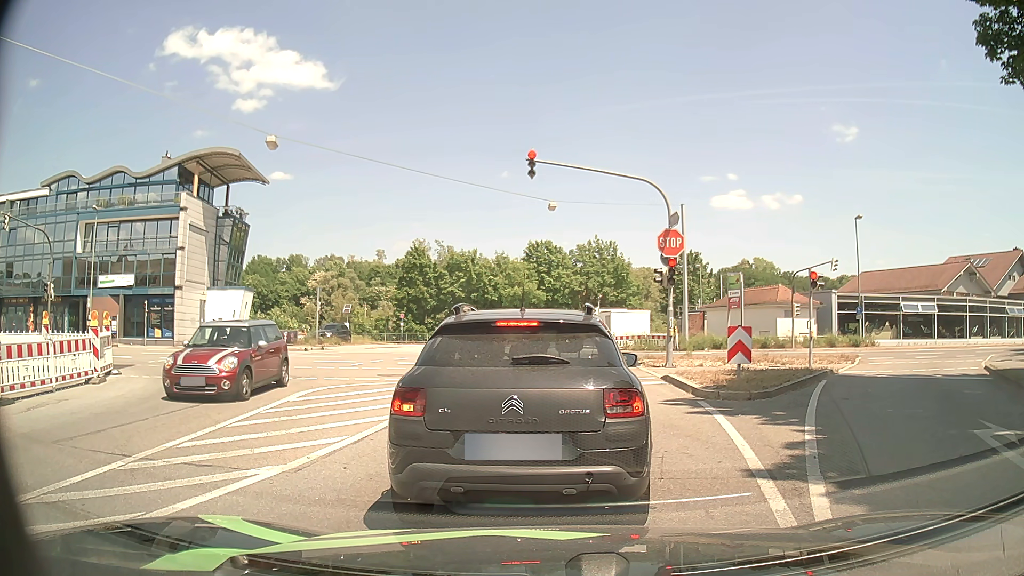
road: tertiary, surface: asphalt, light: Day
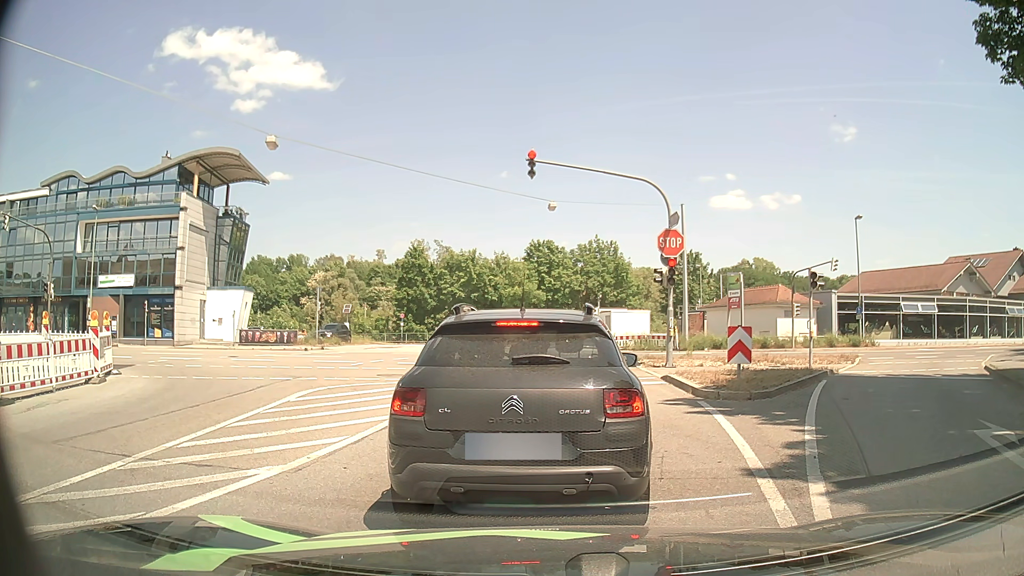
(0.0, 0.0) m; 0°
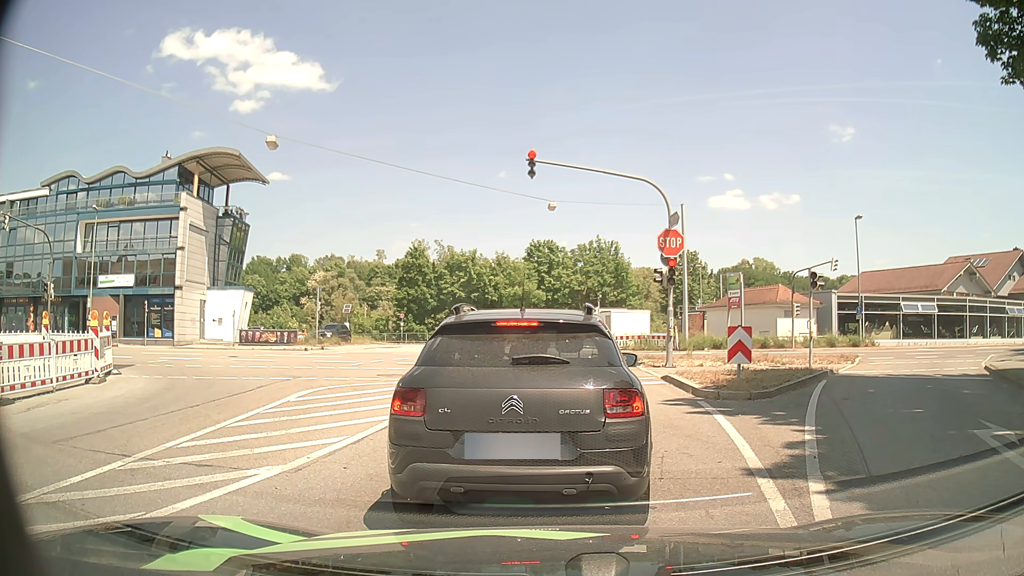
(0.0, 0.0) m; 0°
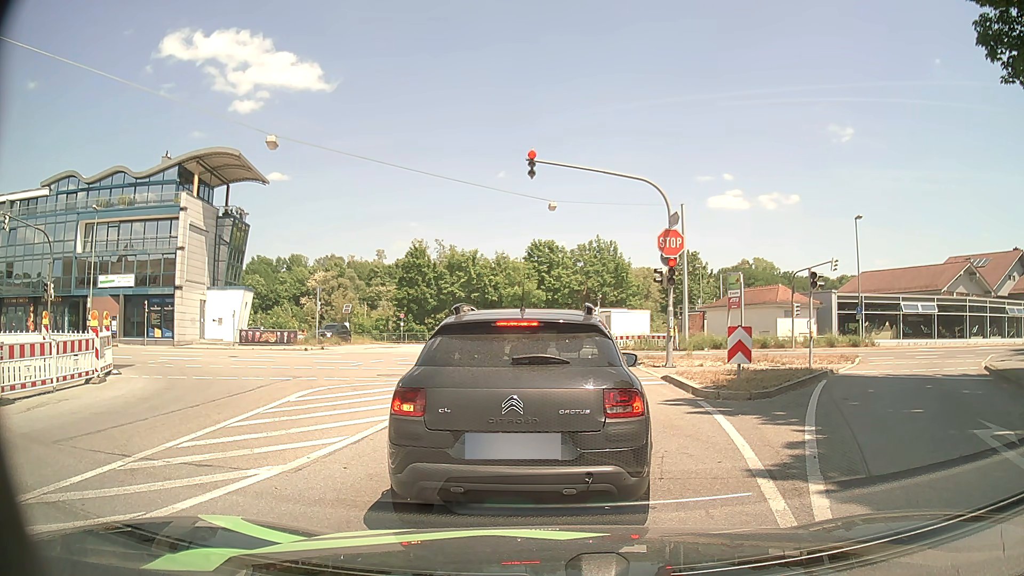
(0.0, 0.0) m; 0°
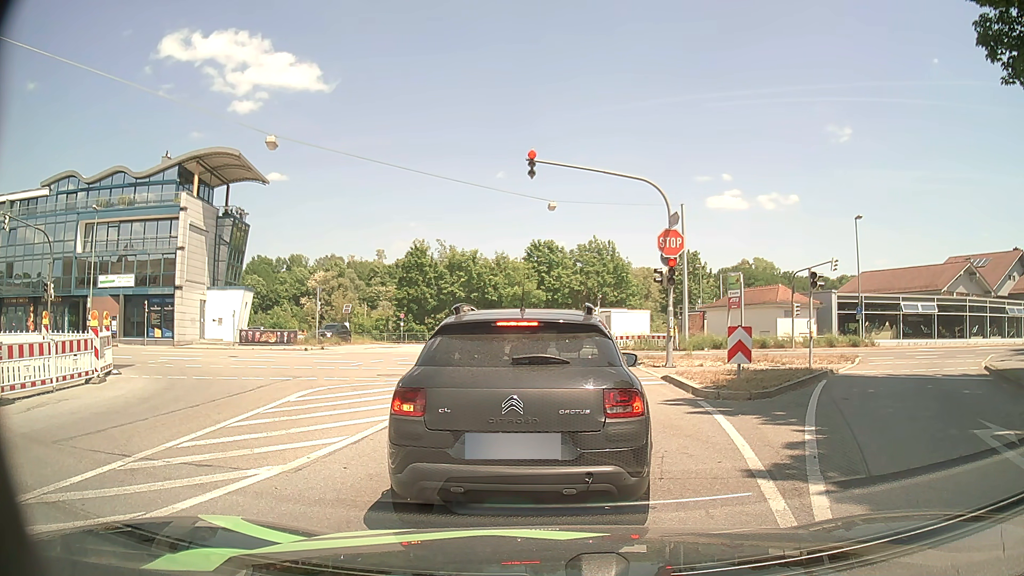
(0.0, 0.0) m; 0°
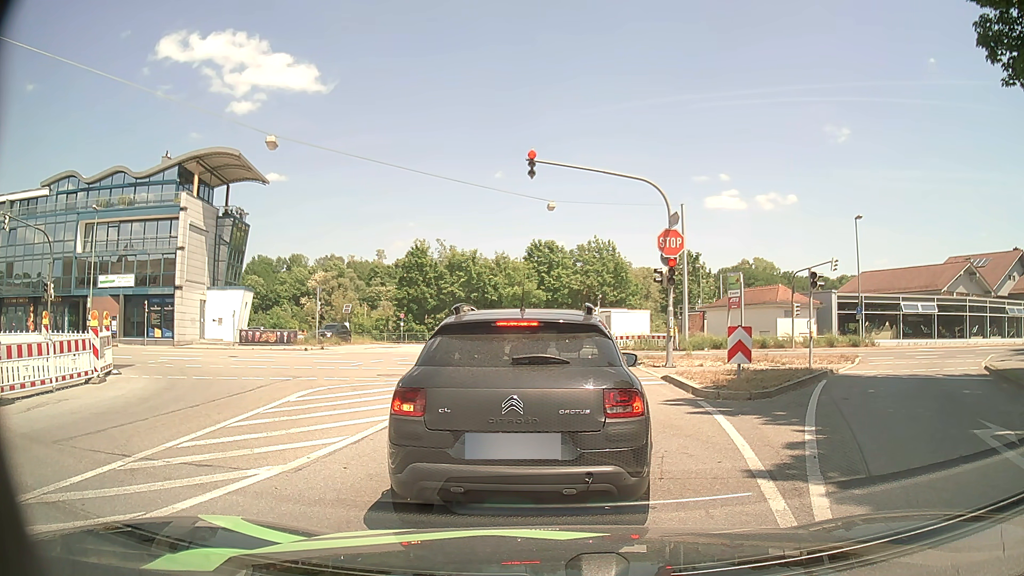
(0.0, 0.0) m; 0°
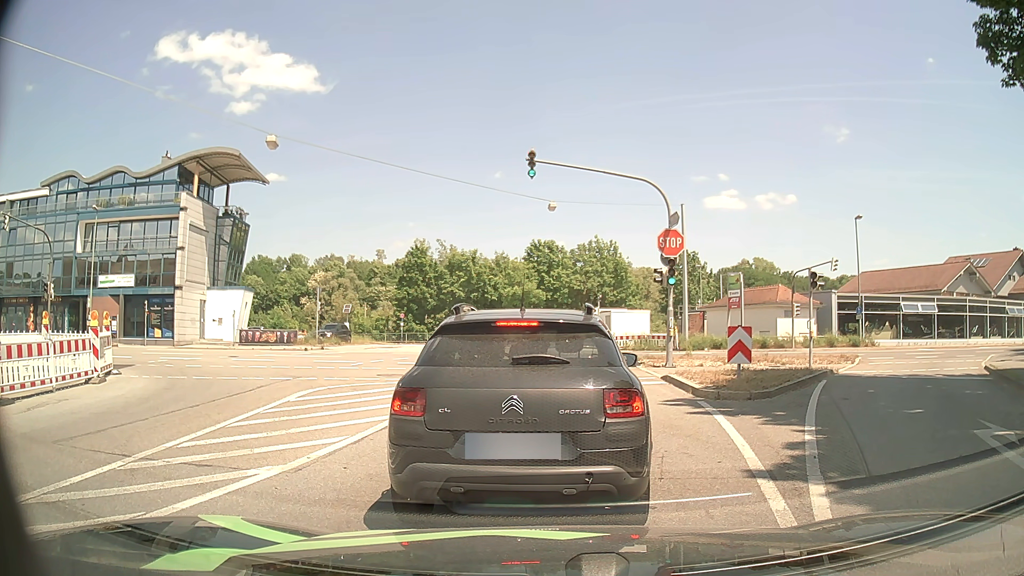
(0.0, 0.0) m; 0°
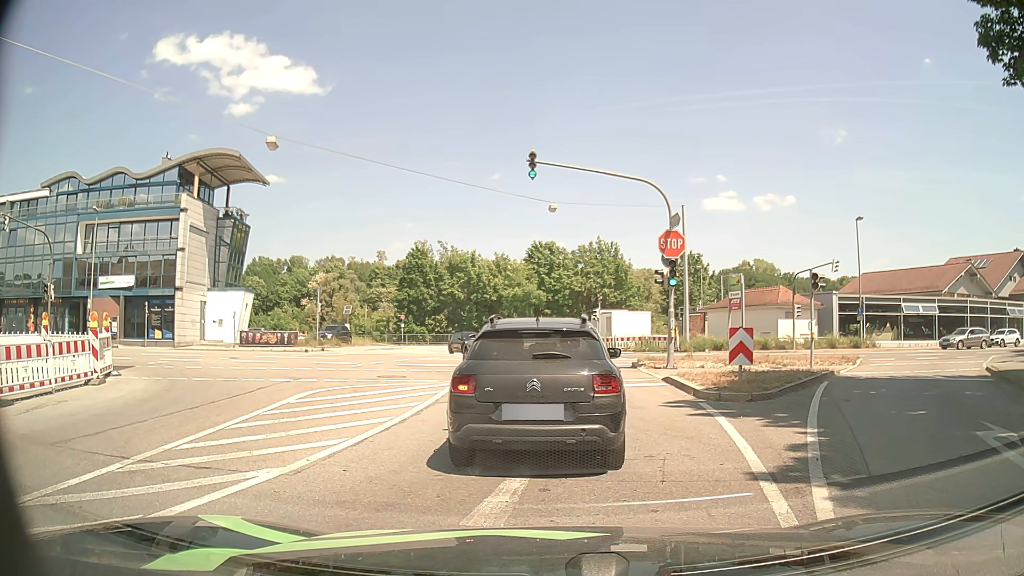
(0.0, +0.1) m; 0°
